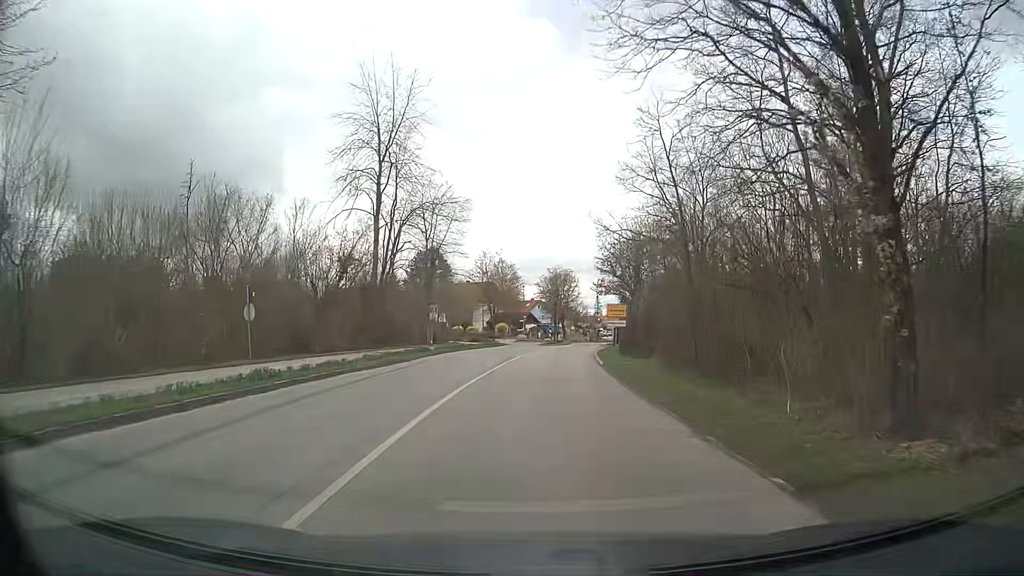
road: tertiary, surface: asphalt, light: Day
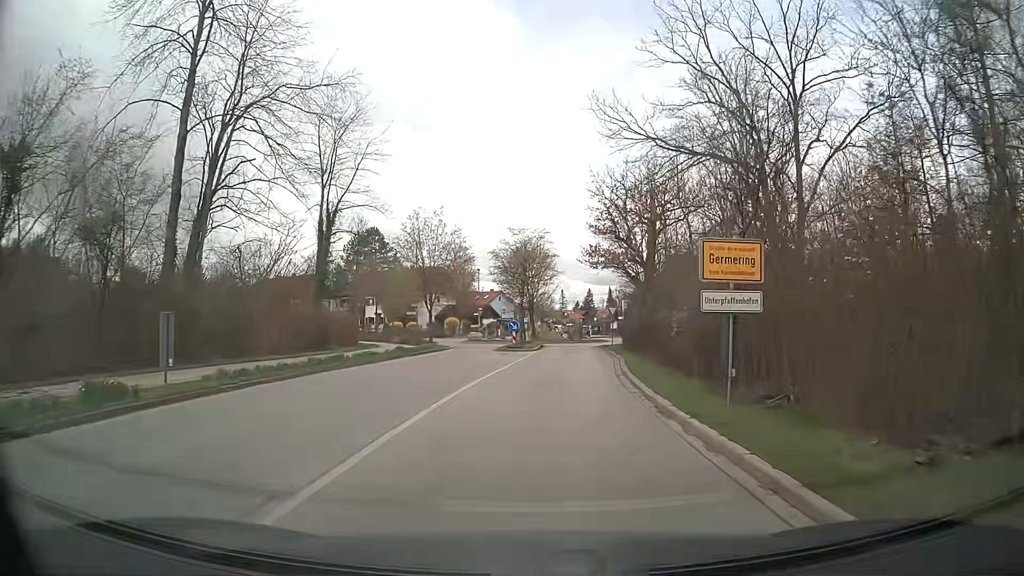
(+0.5, +24.4) m; +3°
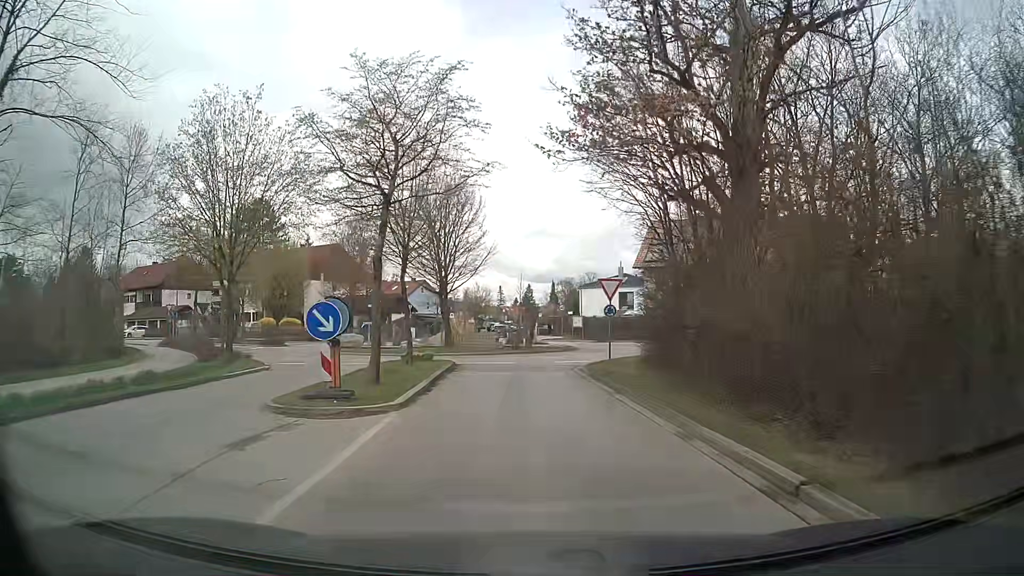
(+1.4, +26.6) m; +6°
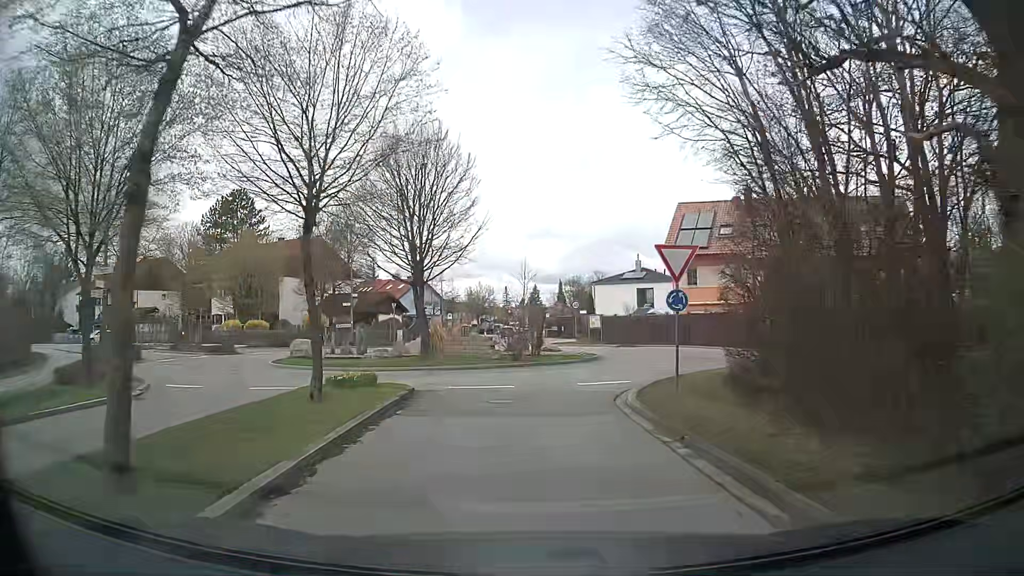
(-0.1, +9.2) m; -1°
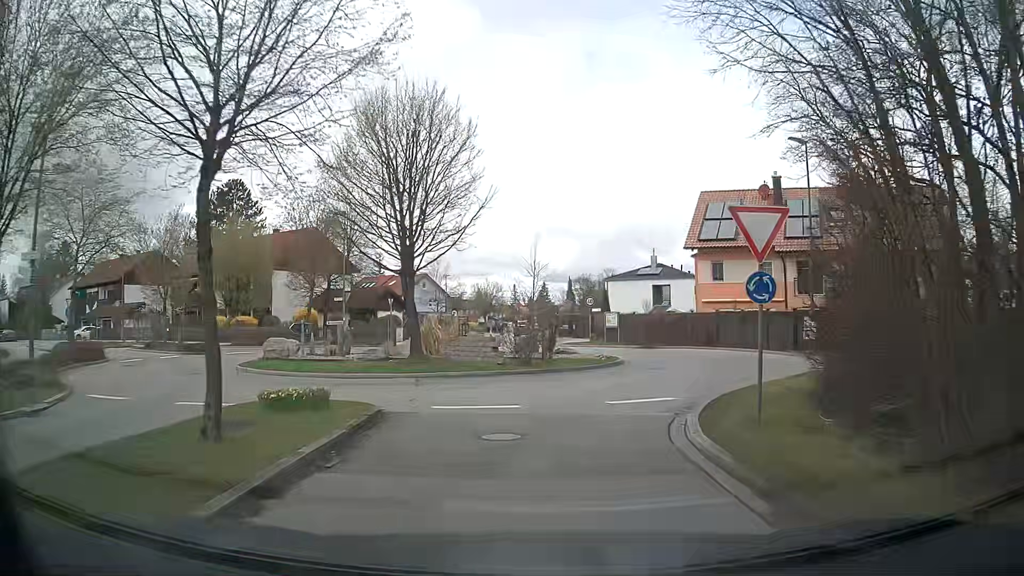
(-0.1, +4.1) m; -3°
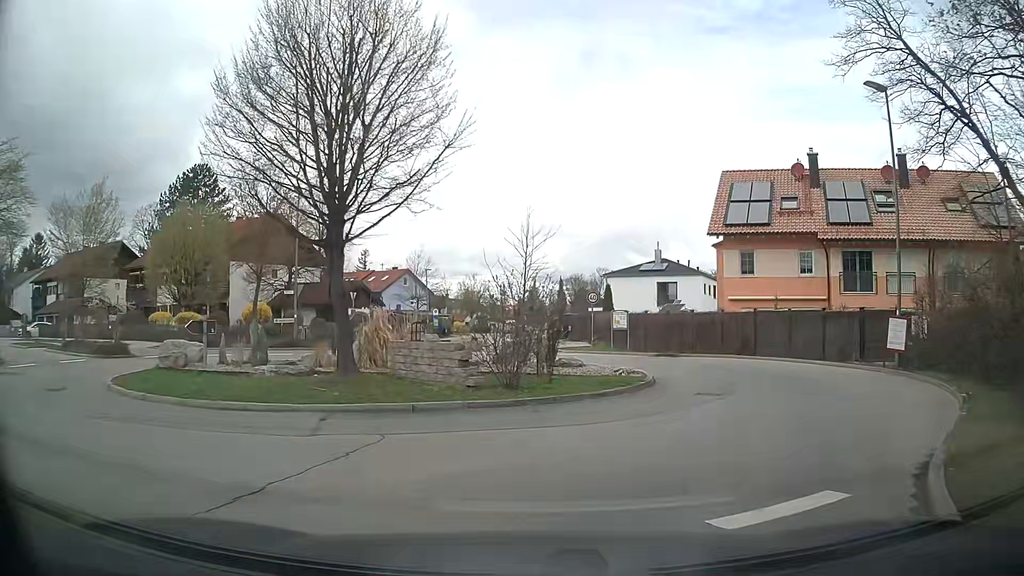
(+0.3, +7.2) m; +3°
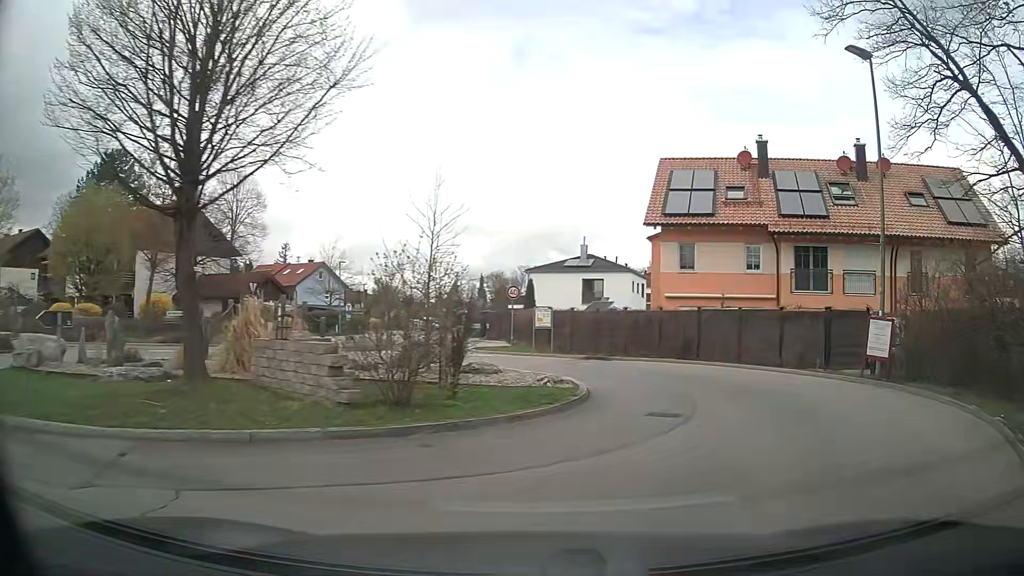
(+0.1, +3.4) m; +6°
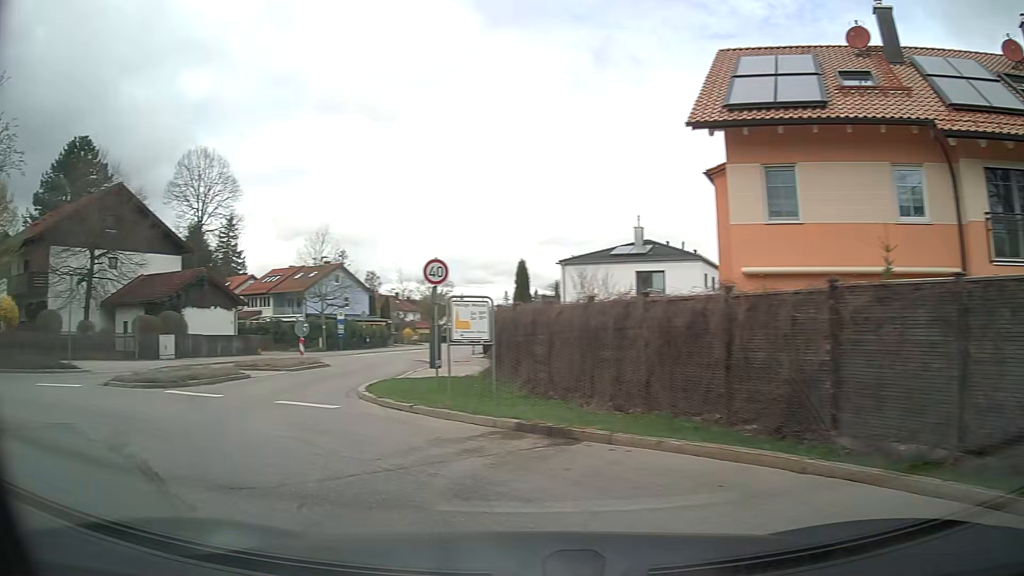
(+3.8, +15.6) m; -6°
(-5, +8) (-14, +11) (-24, +13) (-34, +16) (-43, +19) (-52, +23) (-62, +27) (-71, +31) (-79, +36) (-88, +41) m
